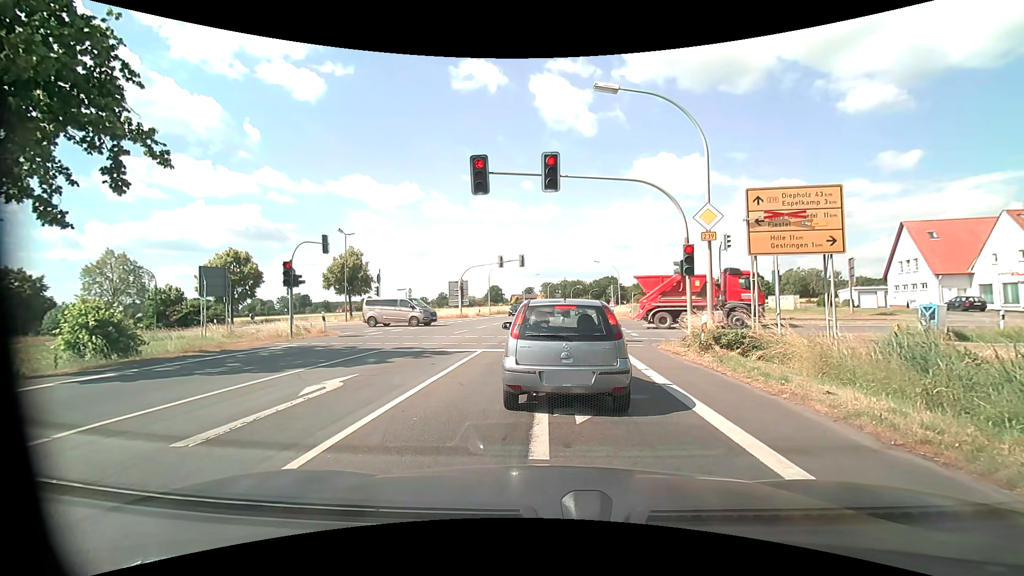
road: primary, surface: asphalt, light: Day
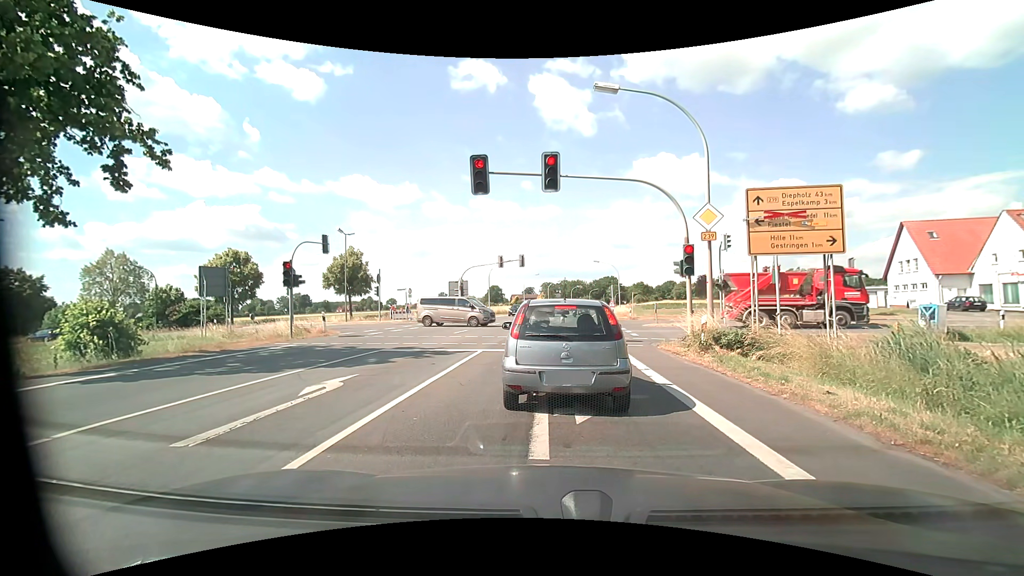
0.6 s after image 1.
(0.0, 0.0) m; 0°
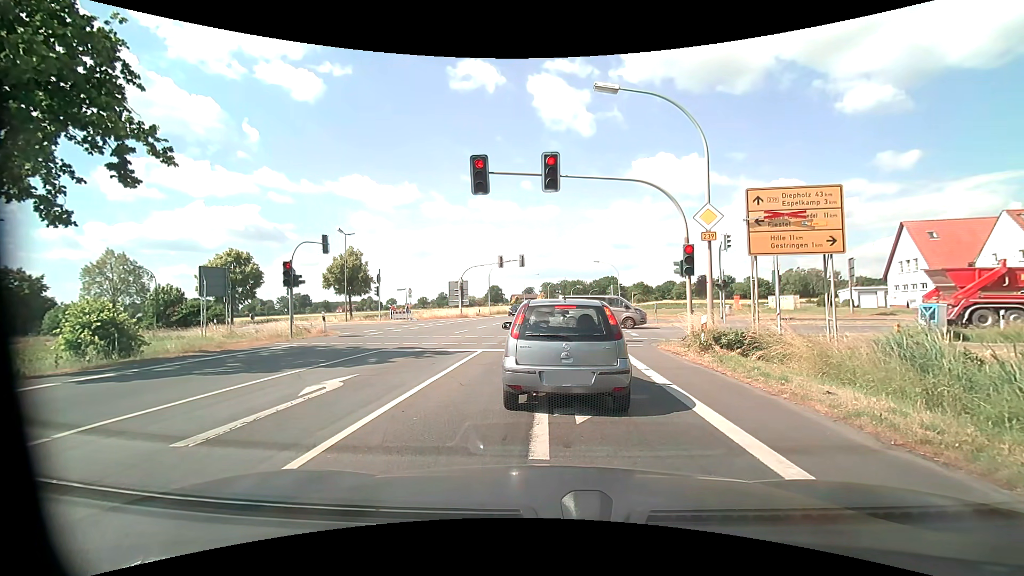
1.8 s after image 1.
(0.0, 0.0) m; 0°
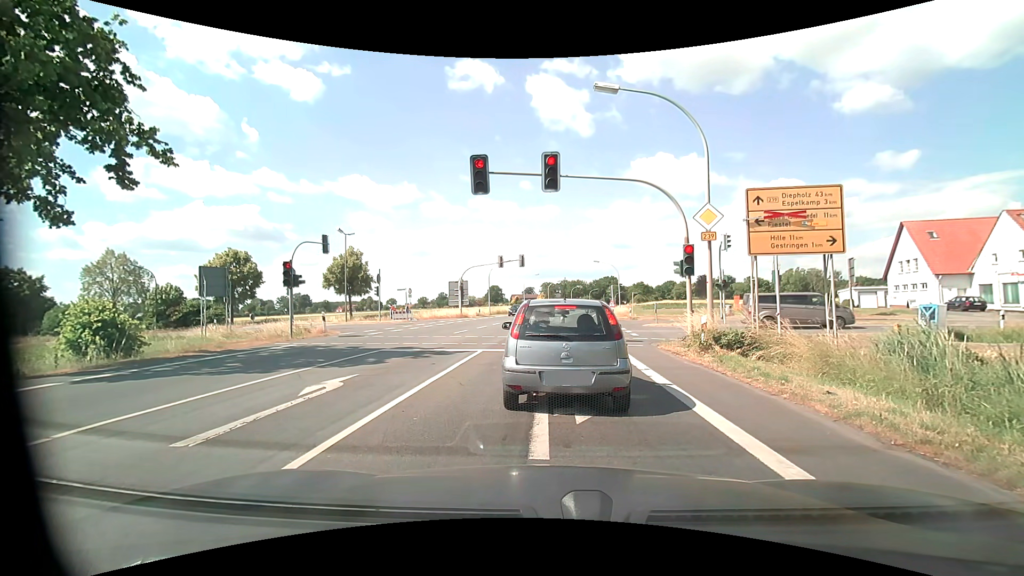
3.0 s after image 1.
(0.0, 0.0) m; 0°
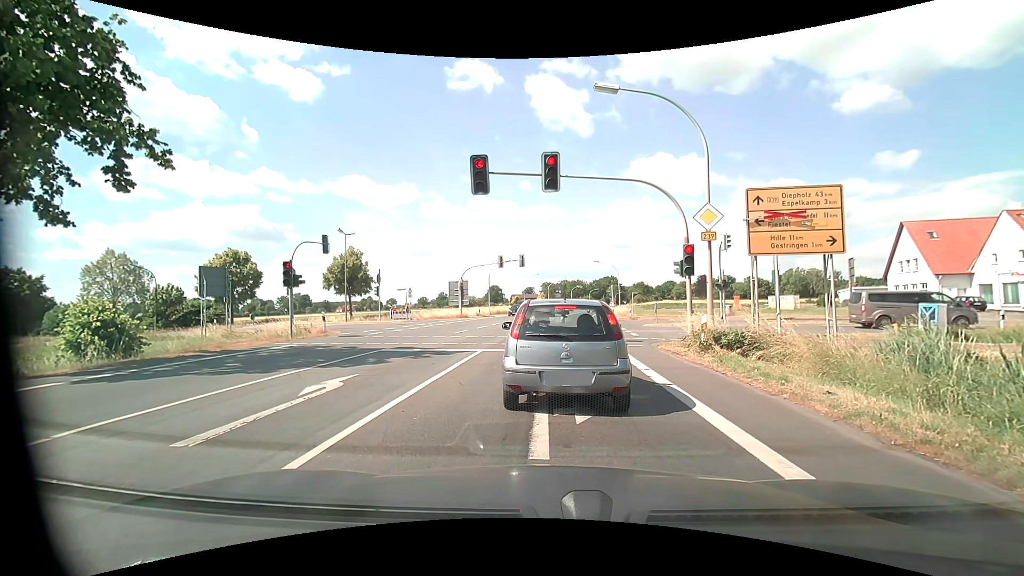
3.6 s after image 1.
(0.0, 0.0) m; 0°
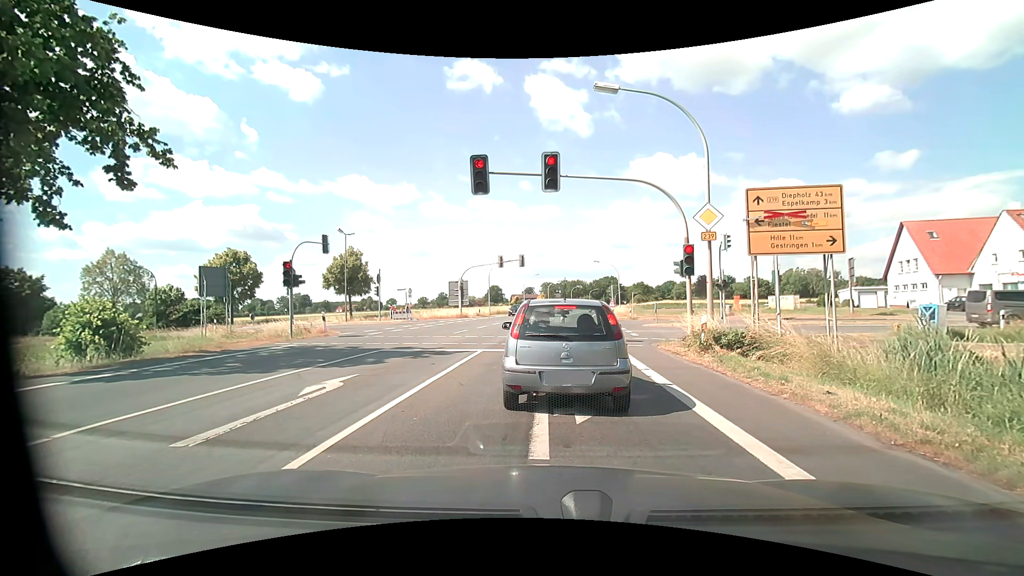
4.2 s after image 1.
(0.0, 0.0) m; 0°
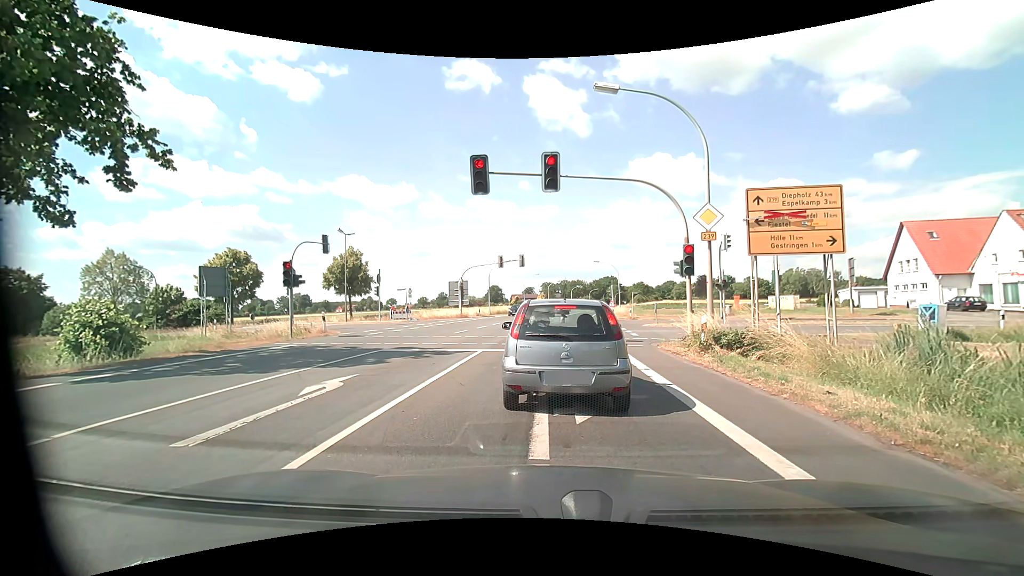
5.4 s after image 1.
(0.0, 0.0) m; 0°
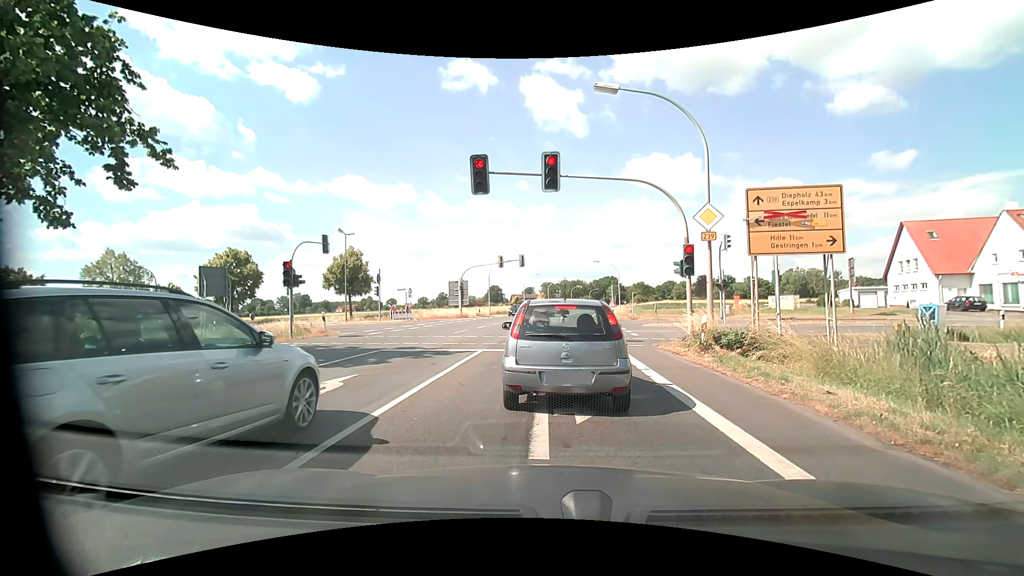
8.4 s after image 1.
(0.0, 0.0) m; 0°
(0, +10) (+1, +20) (+2, +30) (+2, +40) (+4, +50) (+5, +60) (+6, +70) (+7, +80) (+9, +89) (+11, +99) m
